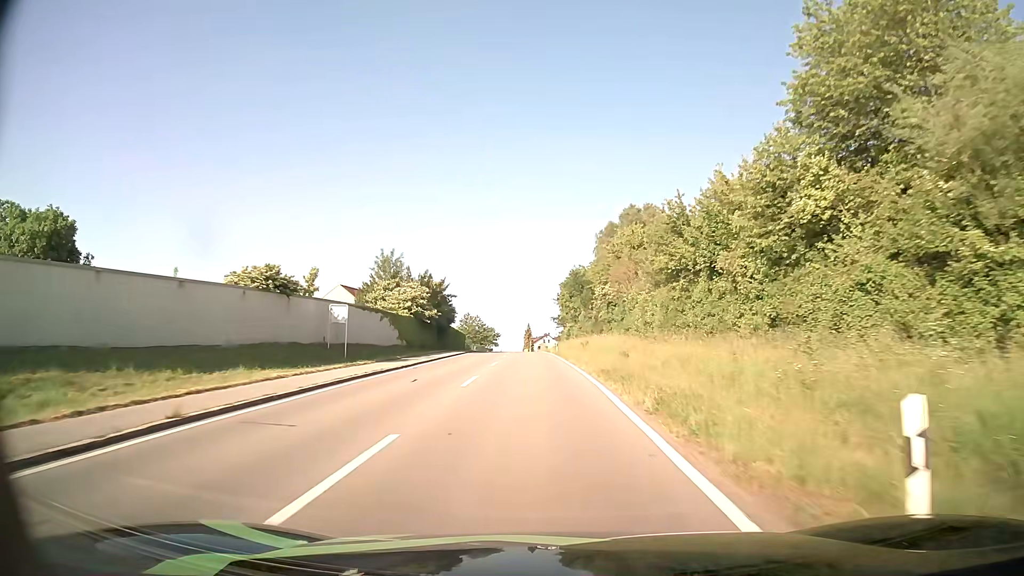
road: tertiary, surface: asphalt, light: Day
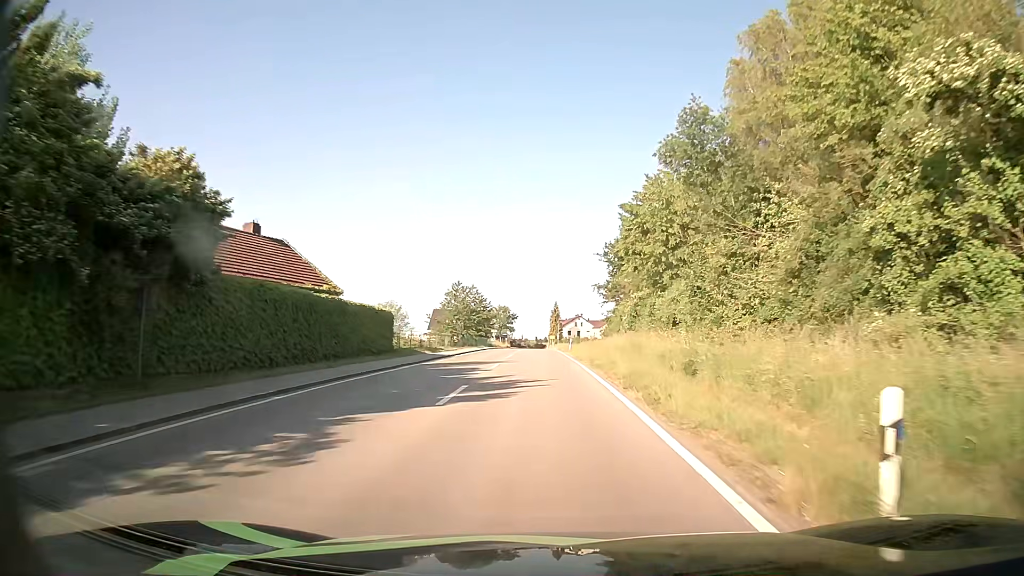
(-1.4, +53.1) m; -2°
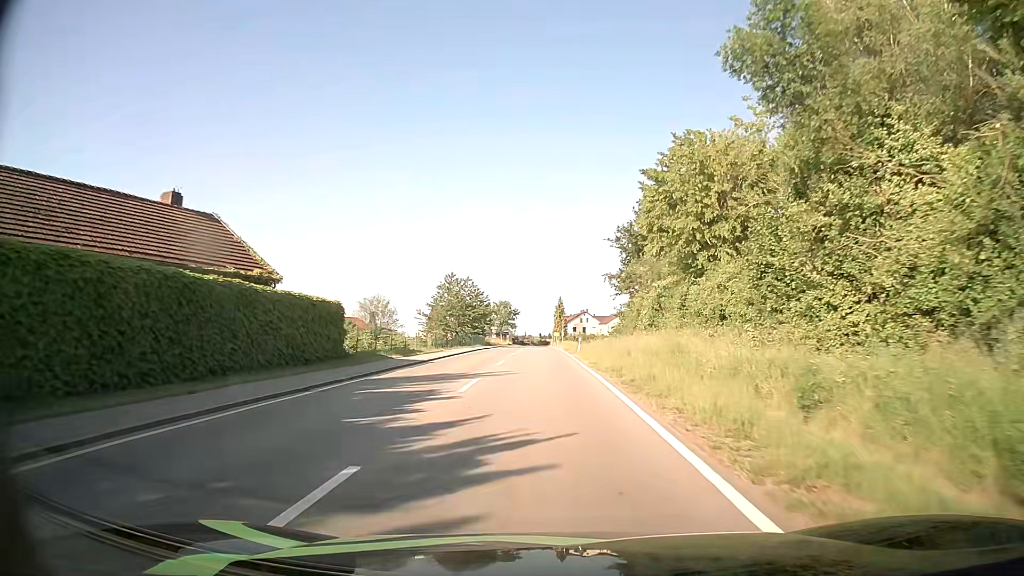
(0.0, +9.2) m; -1°
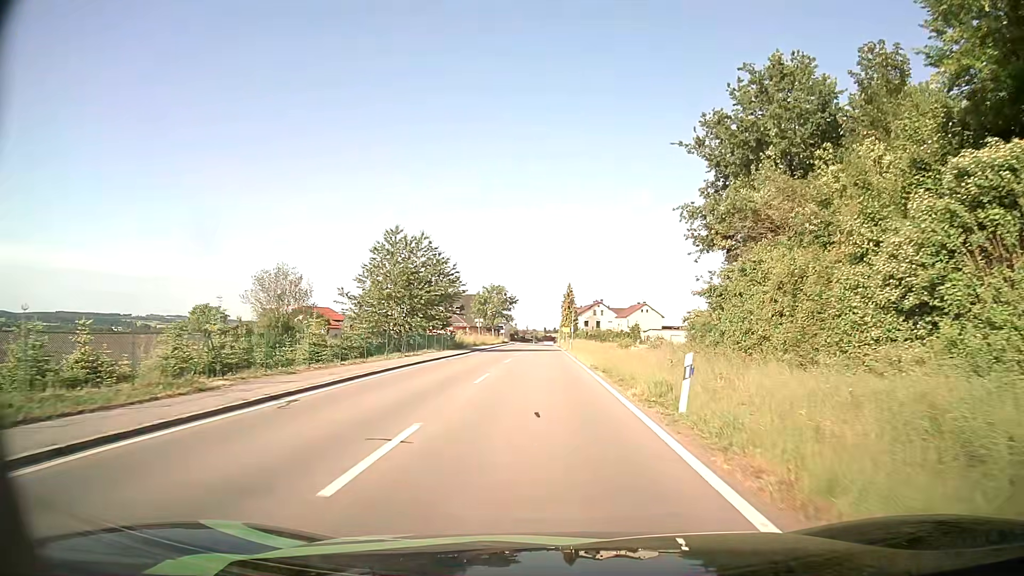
(0.0, +32.5) m; 0°
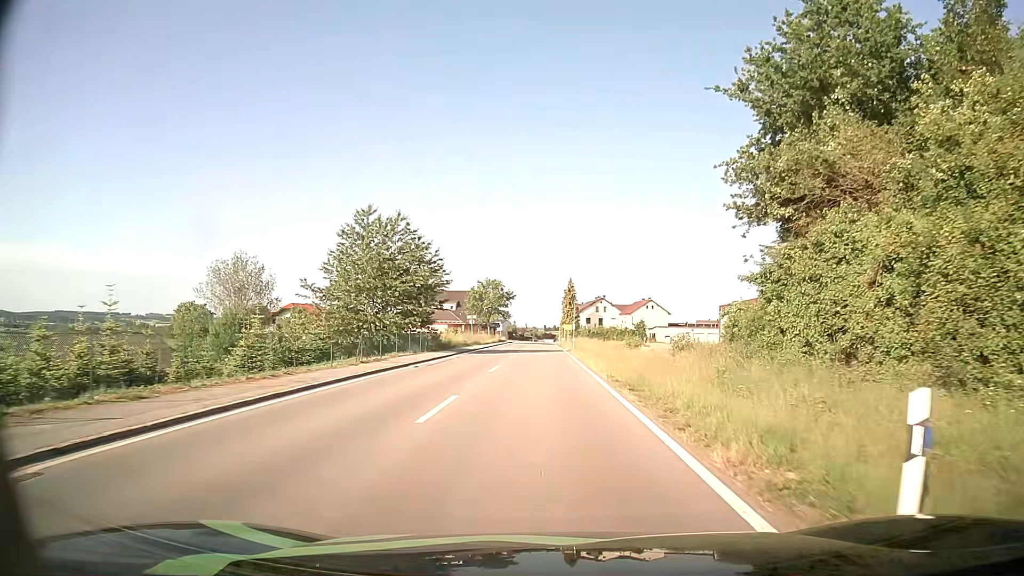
(0.0, +7.6) m; 0°
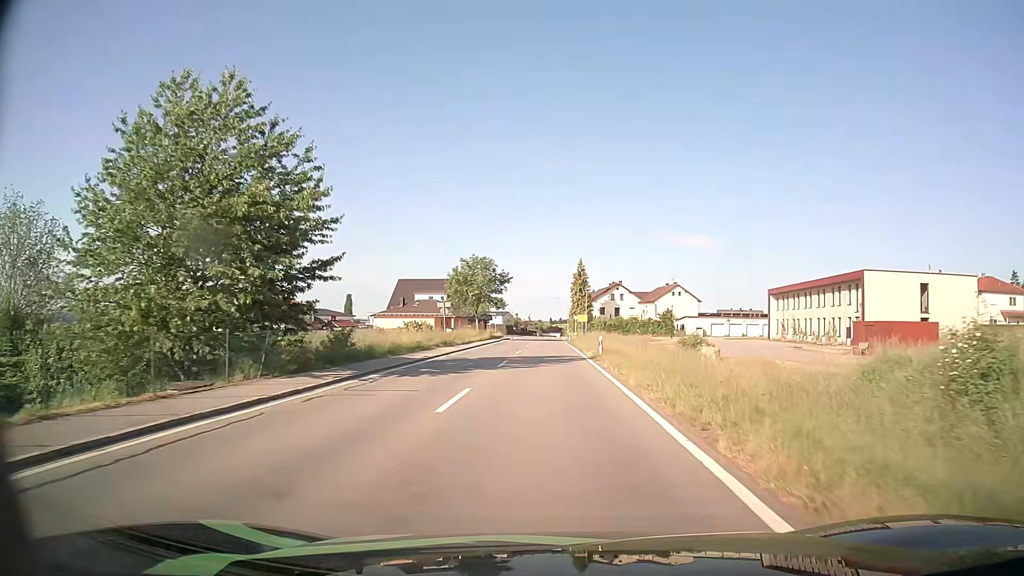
(-0.1, +23.2) m; 0°
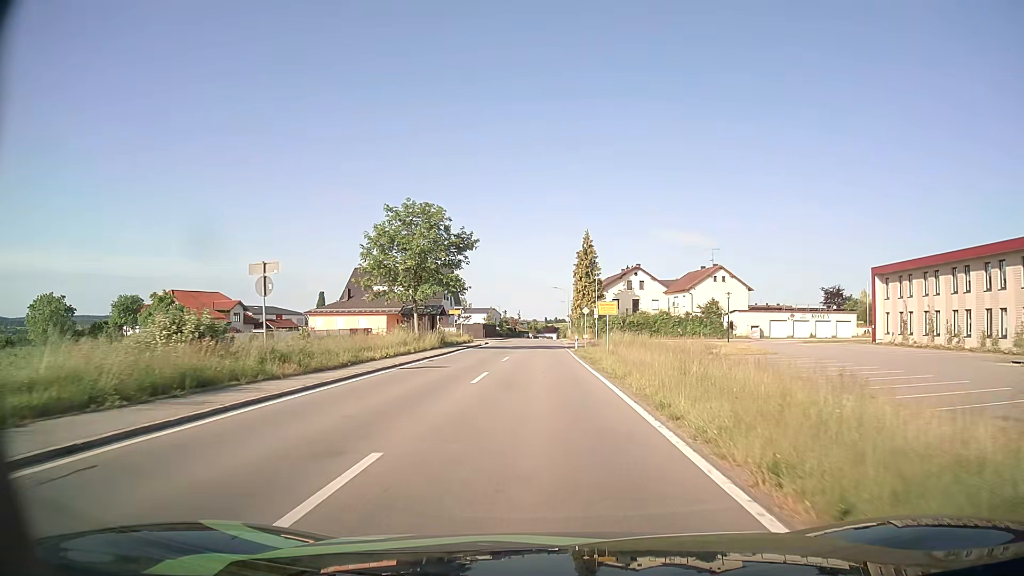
(-0.1, +32.2) m; 0°
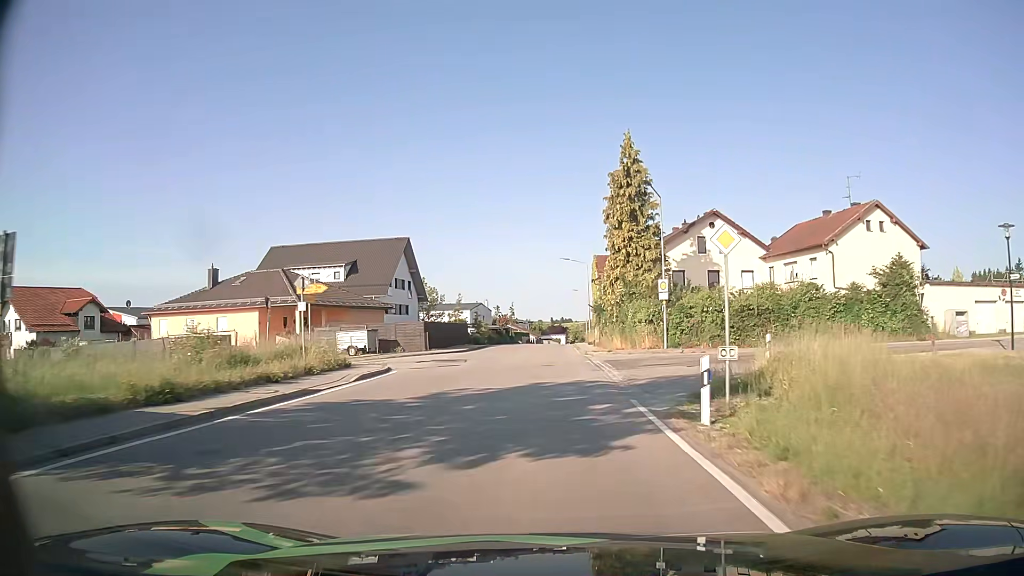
(-0.1, +40.9) m; -1°
(0, +10) (0, +20) (0, +30) (0, +40) (0, +50) (0, +60) (+1, +70) (+1, +80) (+2, +90) (+3, +100) m
